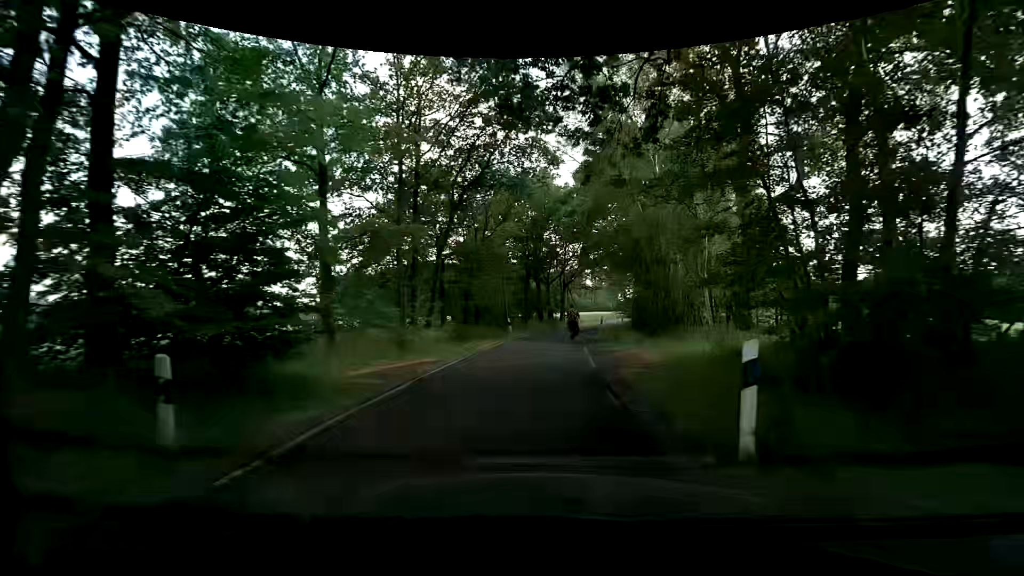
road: unclassified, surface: asphalt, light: Day
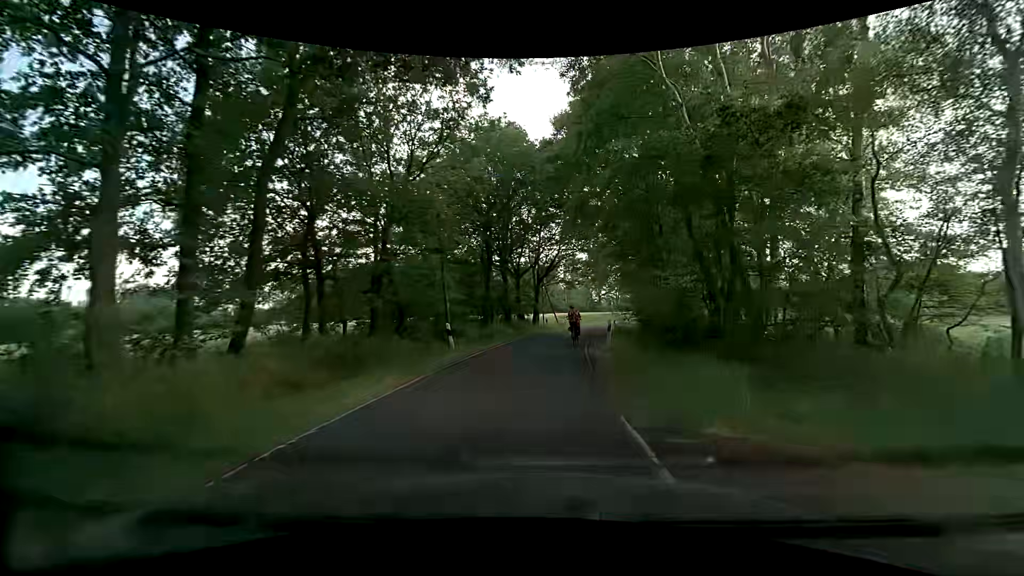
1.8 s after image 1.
(+0.3, +13.1) m; +4°
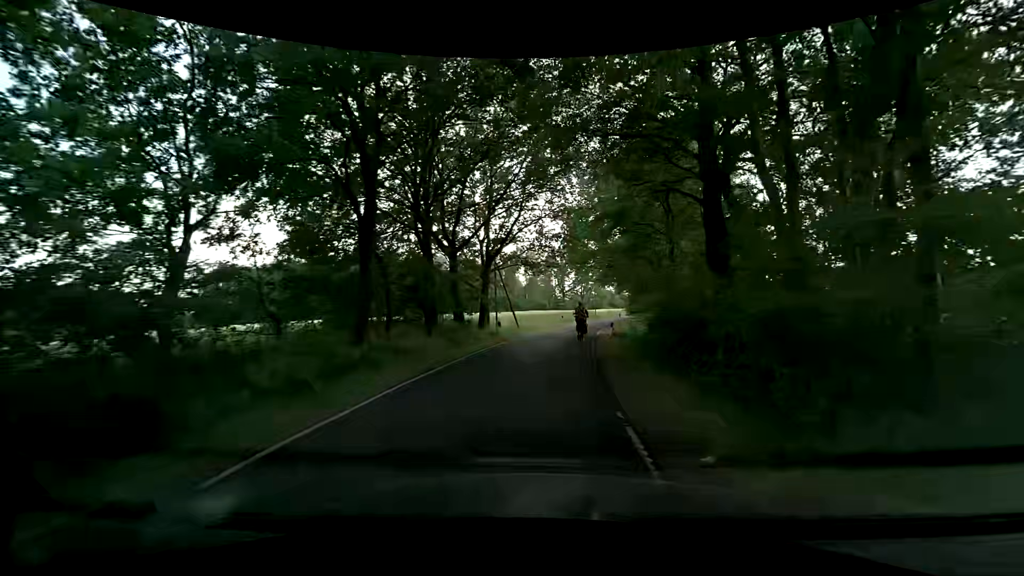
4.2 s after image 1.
(+0.7, +17.2) m; +3°
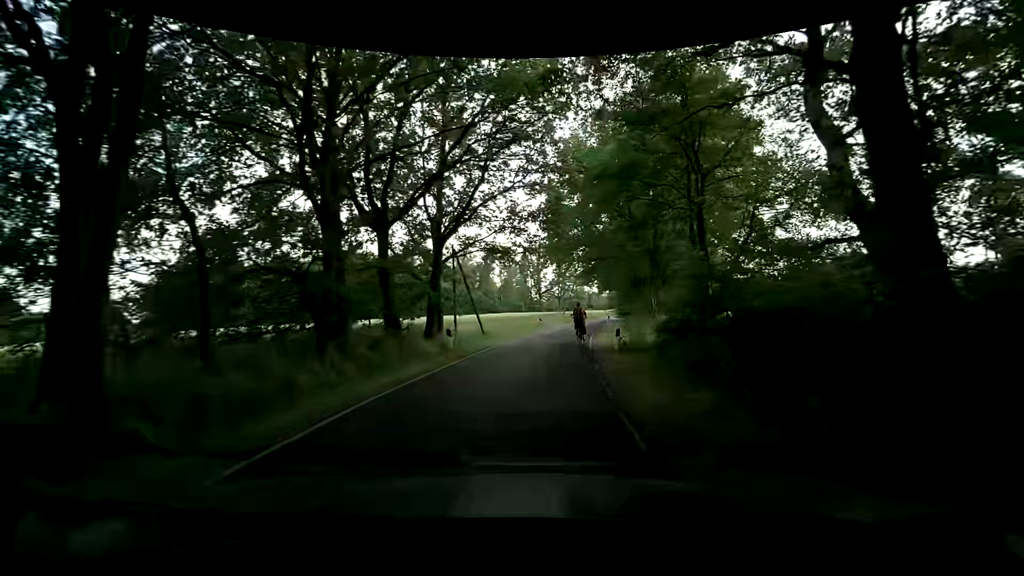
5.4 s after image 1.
(+0.3, +8.6) m; +3°
